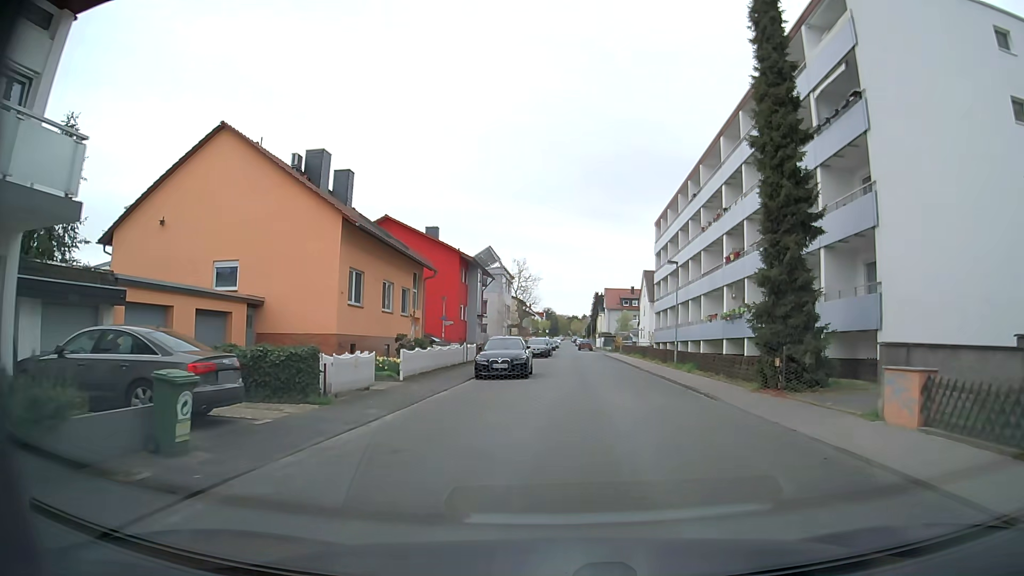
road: residential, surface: asphalt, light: Day
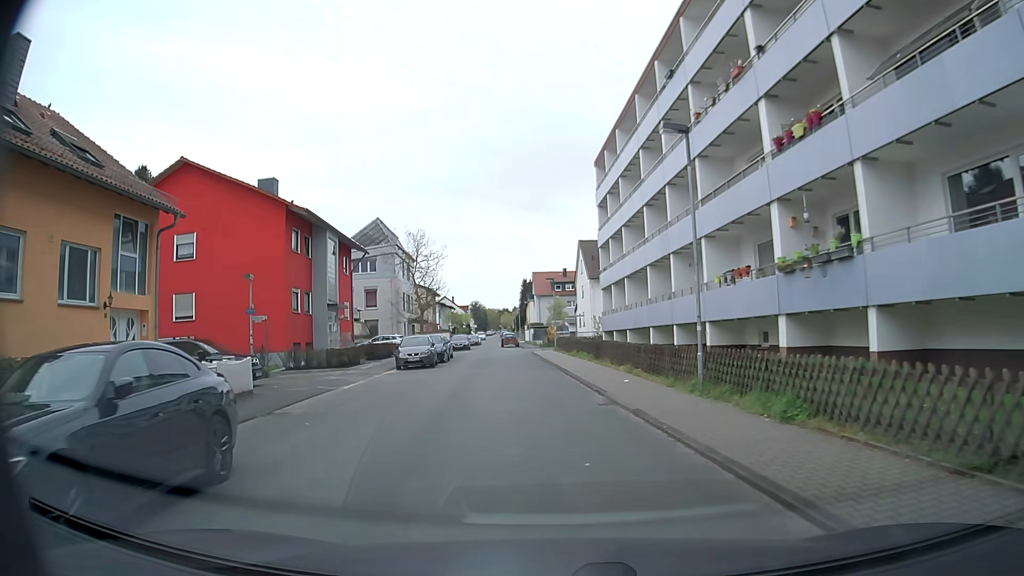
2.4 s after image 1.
(+1.7, +19.9) m; +5°
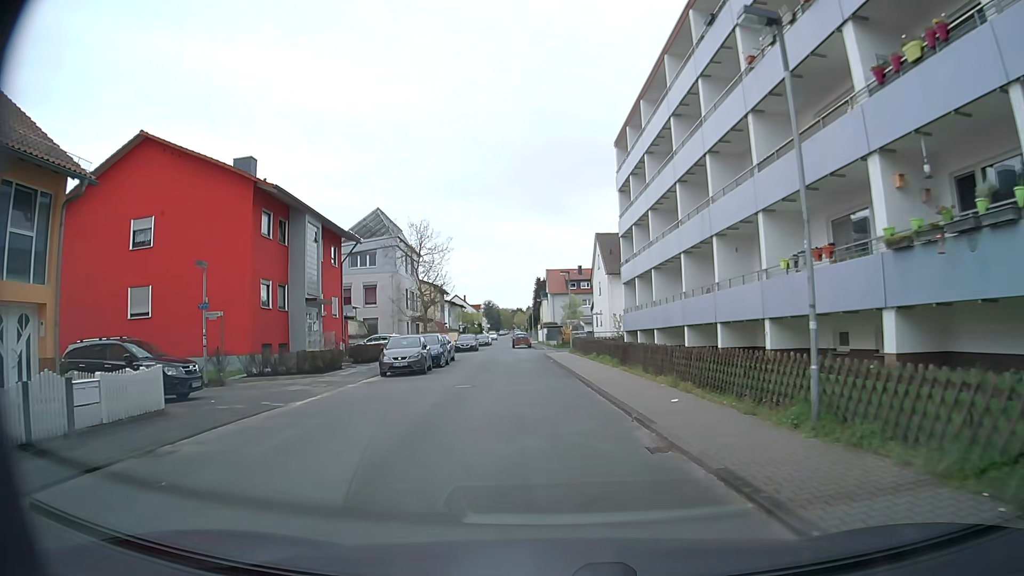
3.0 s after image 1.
(0.0, +5.0) m; -2°
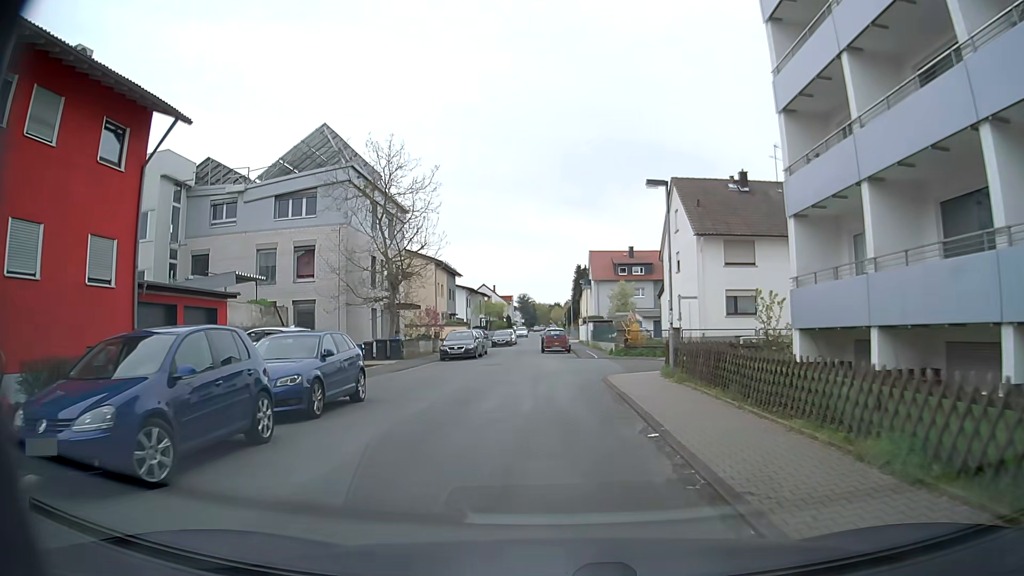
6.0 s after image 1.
(-0.5, +23.4) m; -3°
